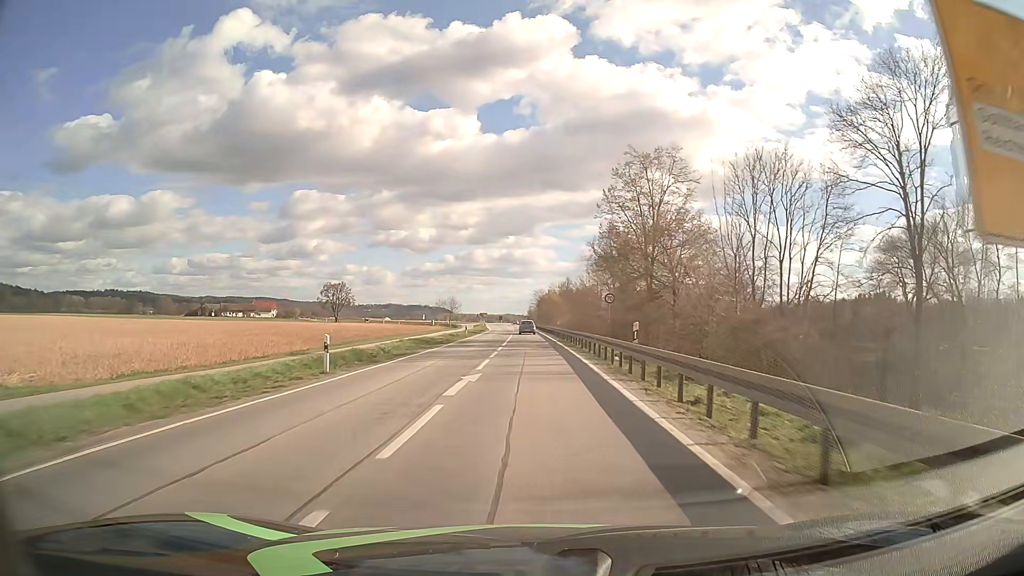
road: primary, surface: asphalt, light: Day
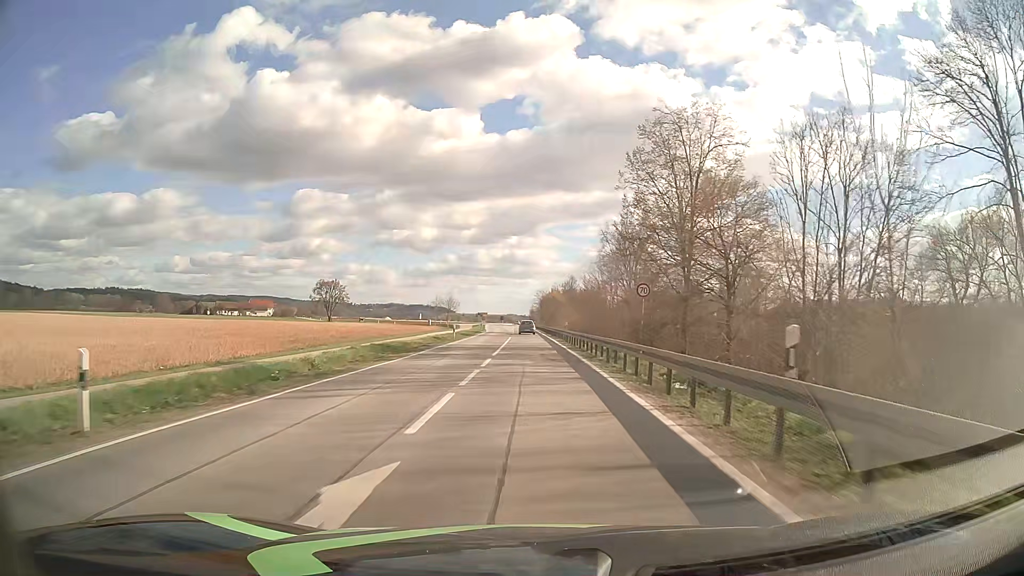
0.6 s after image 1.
(0.0, +10.7) m; -1°
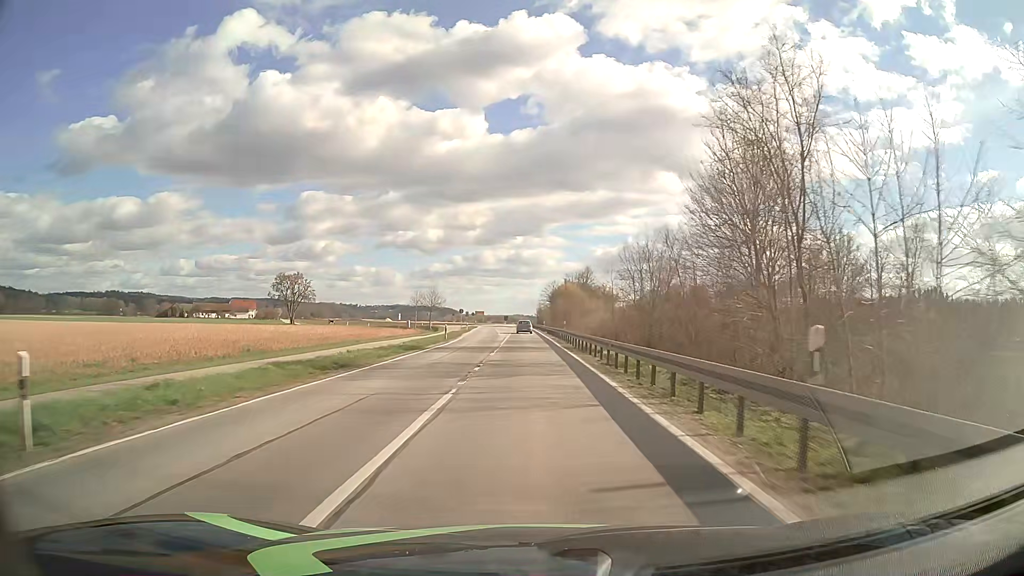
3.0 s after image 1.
(-0.1, +42.9) m; -1°
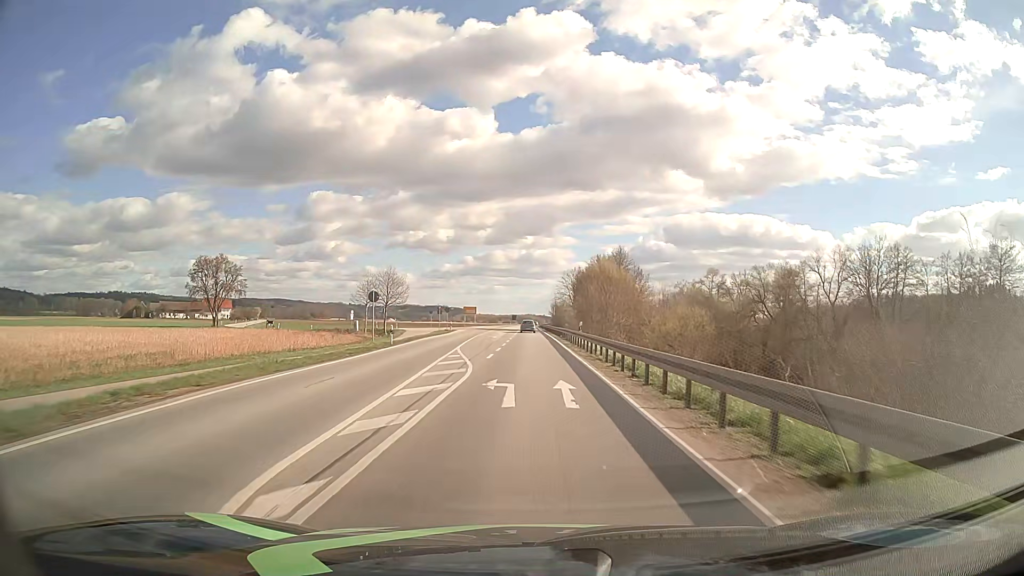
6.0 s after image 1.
(-0.3, +53.6) m; -1°
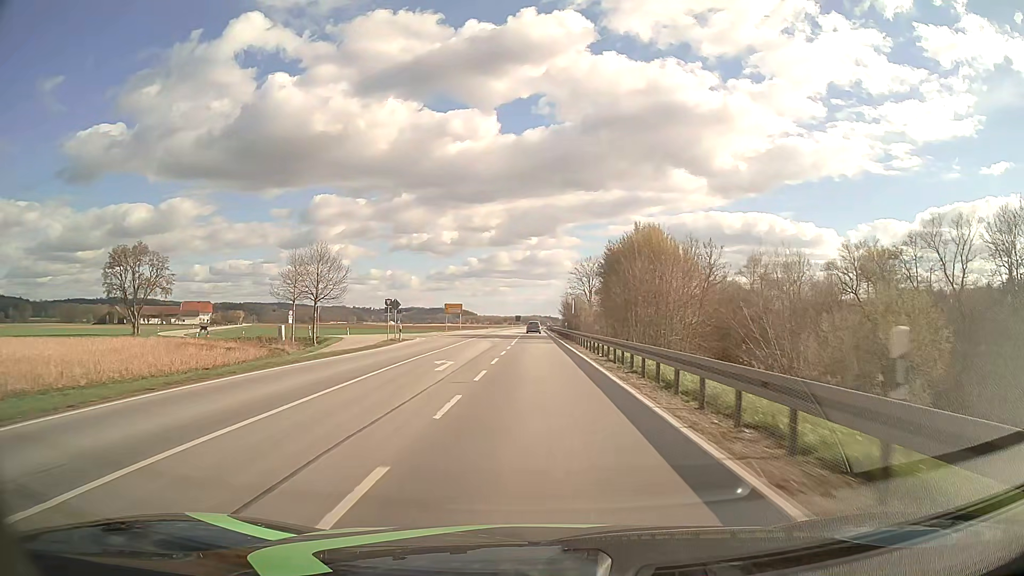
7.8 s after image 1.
(-0.2, +32.2) m; -1°
(0, +10) (0, +20) (0, +30) (0, +40) (0, +50) (0, +60) (0, +70) (0, +80) (0, +90) (+1, +100) m
